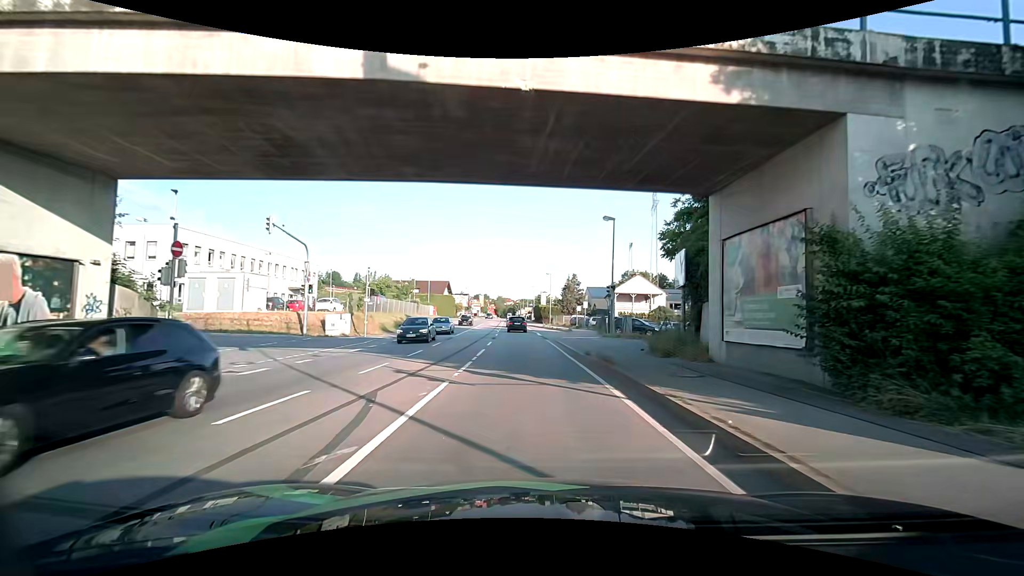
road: primary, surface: asphalt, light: Day
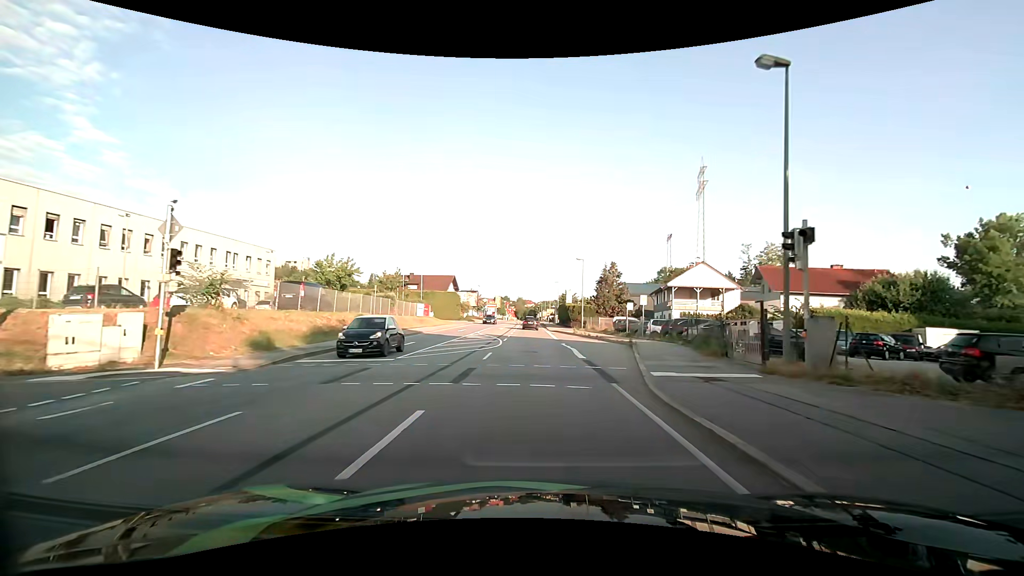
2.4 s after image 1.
(-0.5, +21.0) m; -2°
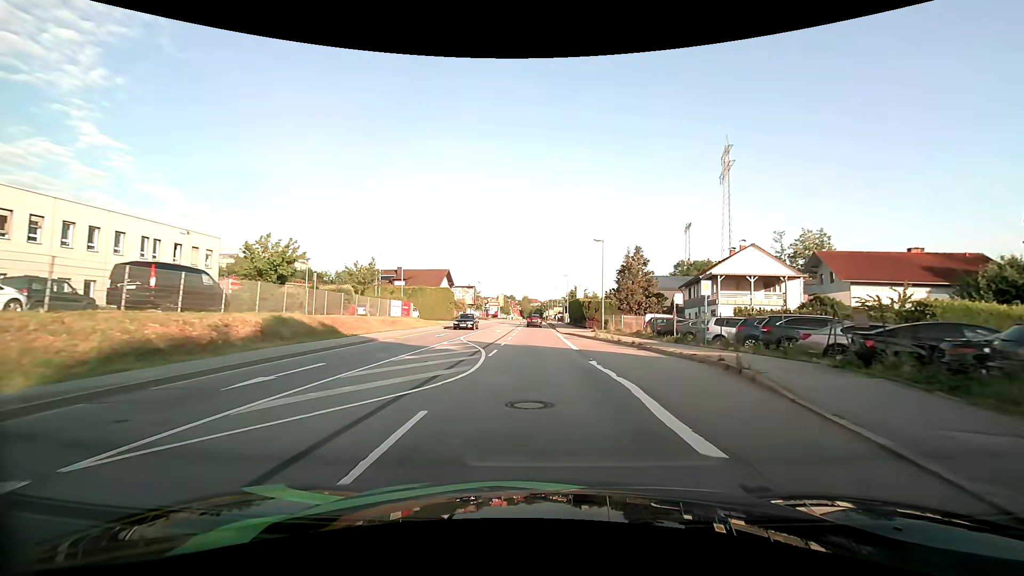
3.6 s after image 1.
(-0.1, +12.3) m; -1°
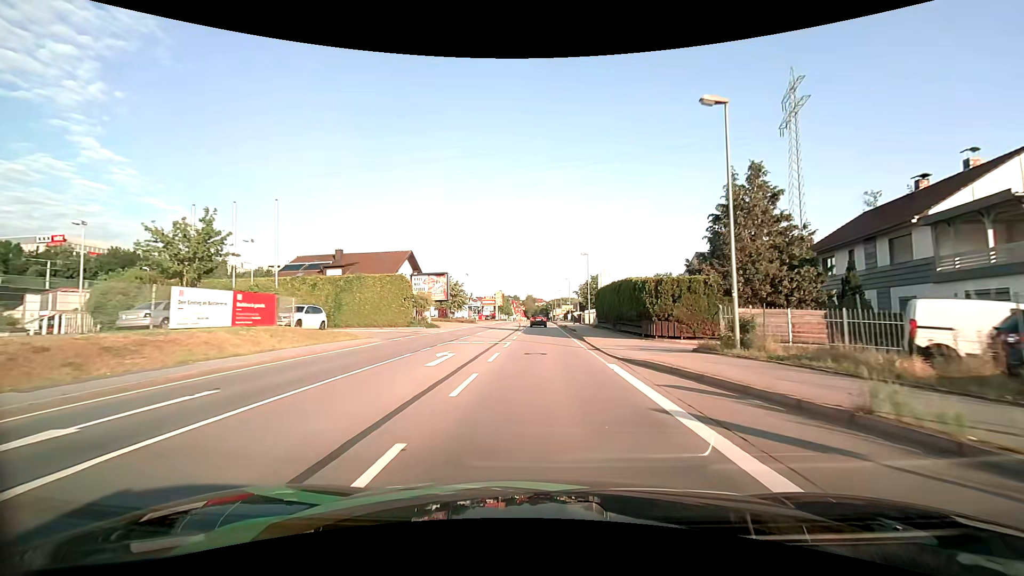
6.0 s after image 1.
(-0.4, +27.1) m; -1°
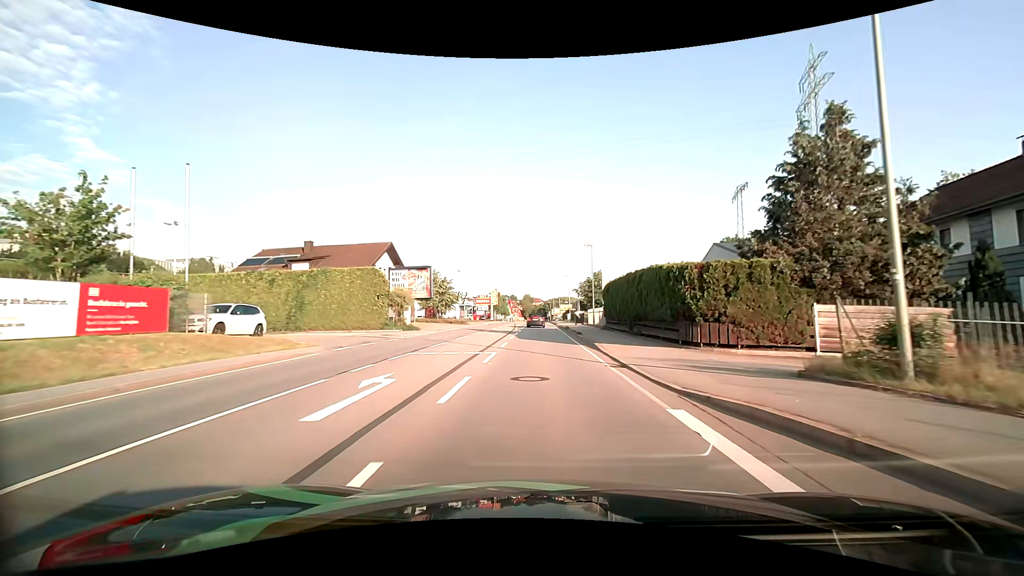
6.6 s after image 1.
(0.0, +6.7) m; 0°
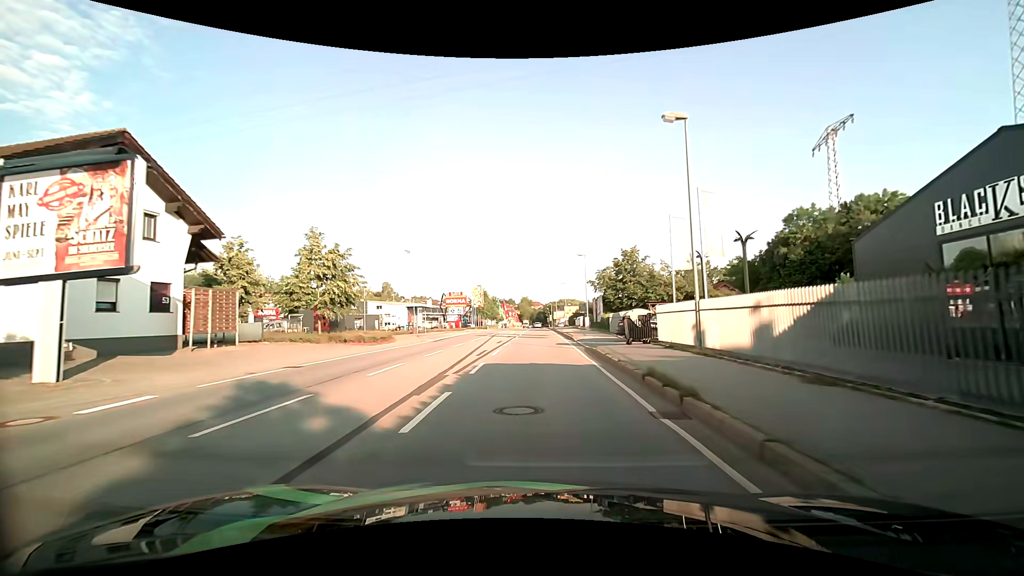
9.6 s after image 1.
(+0.1, +32.1) m; 0°
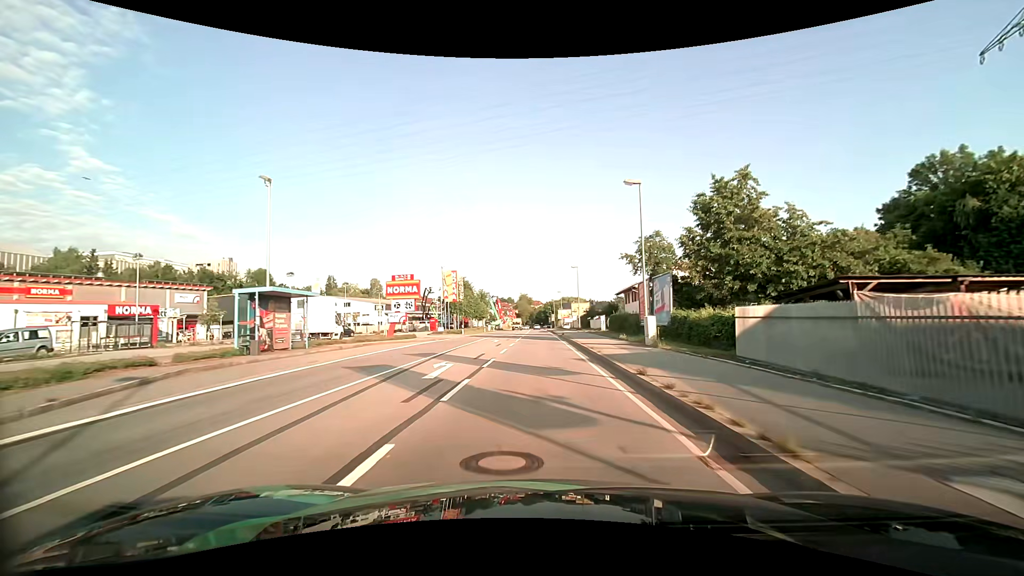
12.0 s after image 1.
(0.0, +27.8) m; 0°
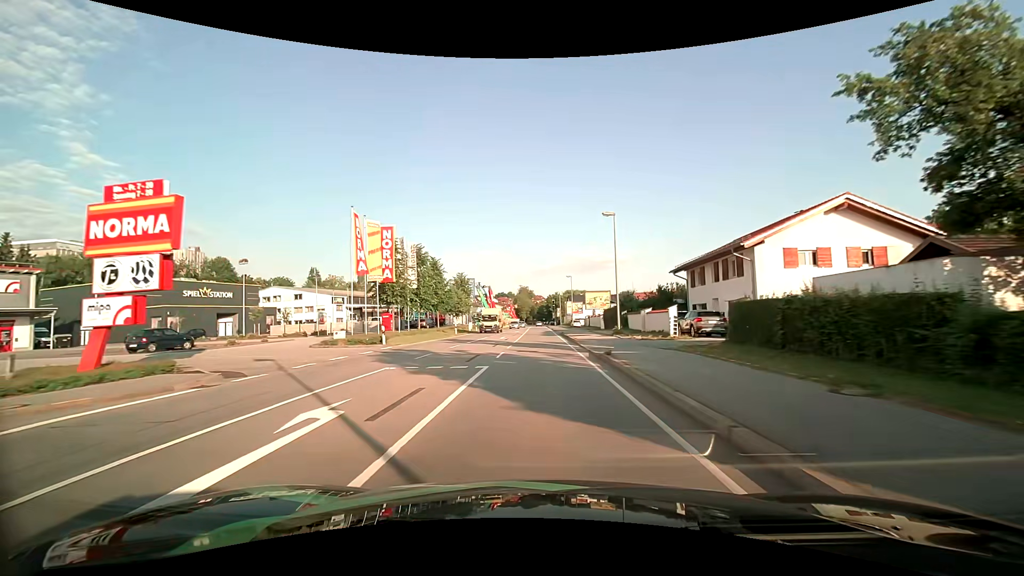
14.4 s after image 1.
(0.0, +28.9) m; 0°
(0, +10) (0, +20) (0, +30) (0, +40) (0, +50) (0, +60) (0, +70) (0, +80) (0, +90) (0, +100) m
